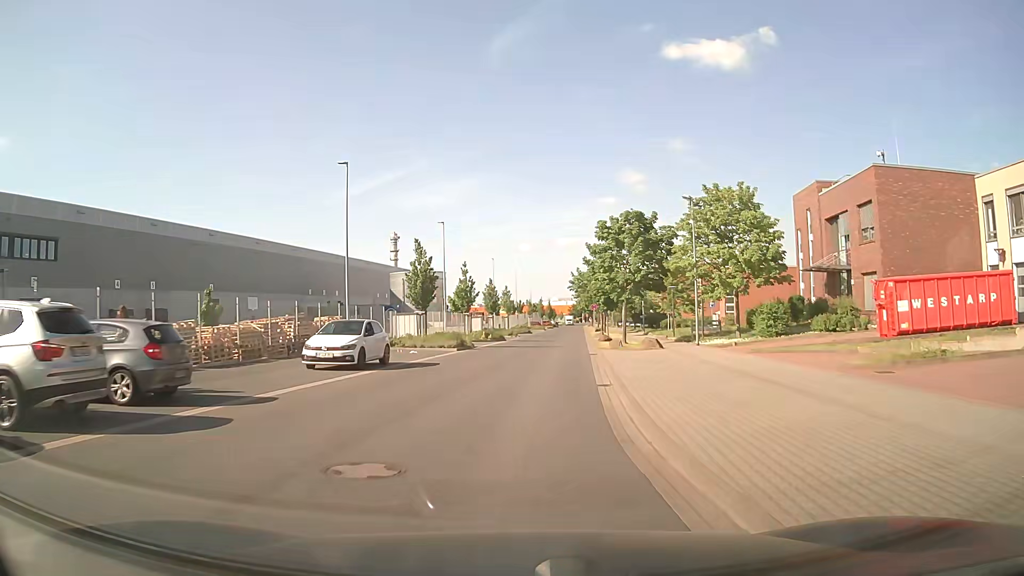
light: Day
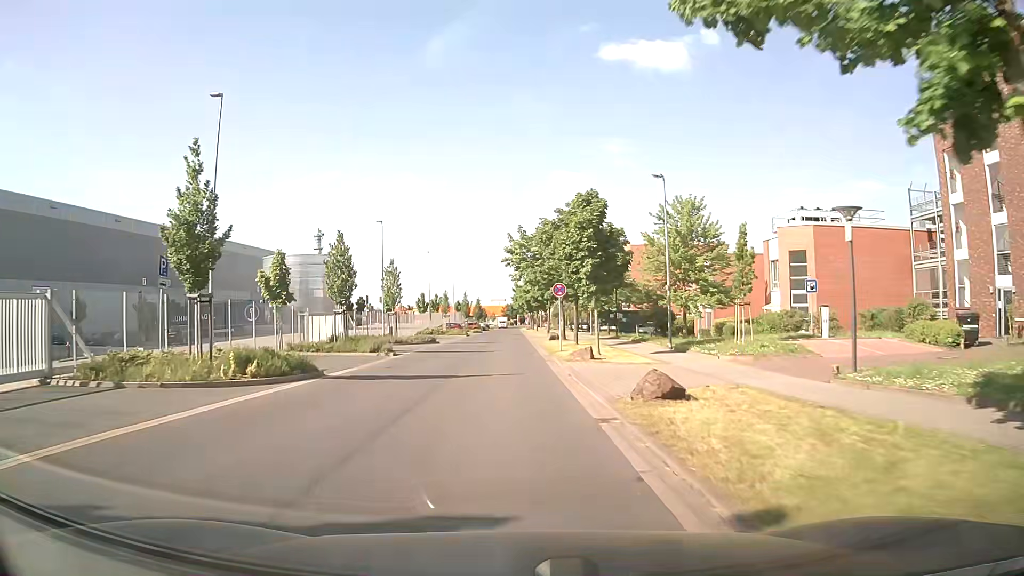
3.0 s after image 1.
(+2.5, +35.2) m; +6°
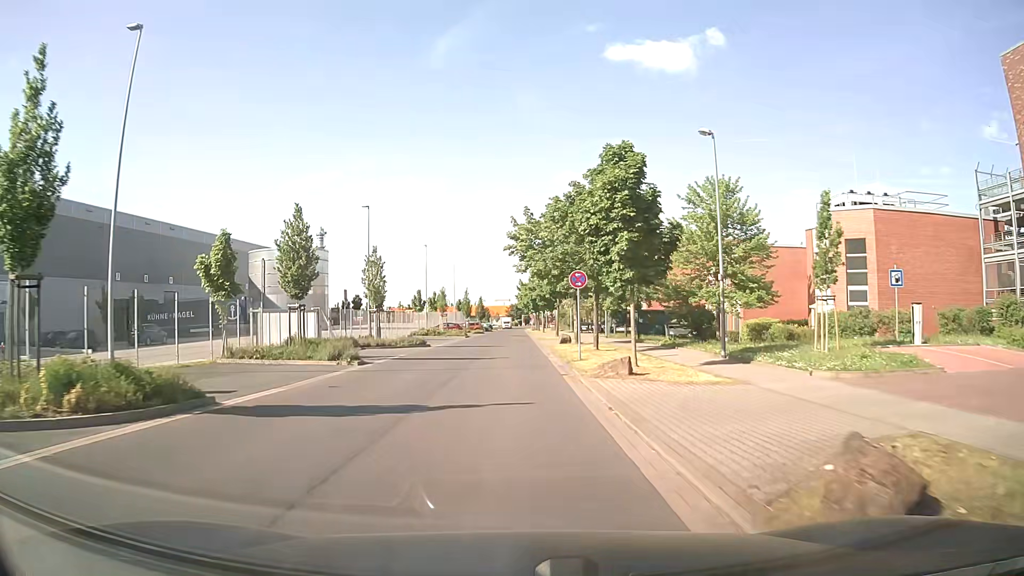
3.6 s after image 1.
(-0.1, +7.2) m; 0°
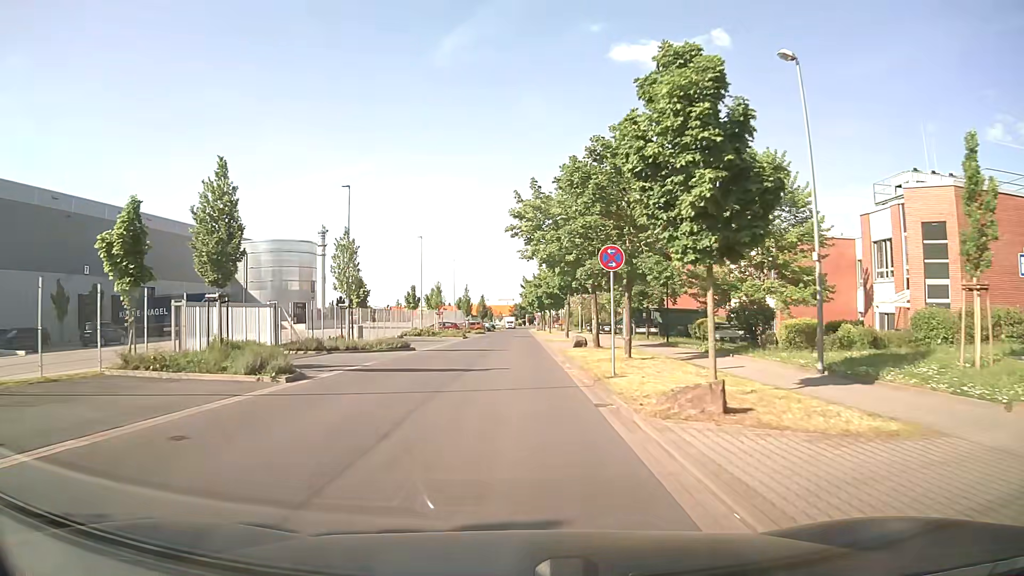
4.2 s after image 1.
(-0.1, +7.3) m; 0°
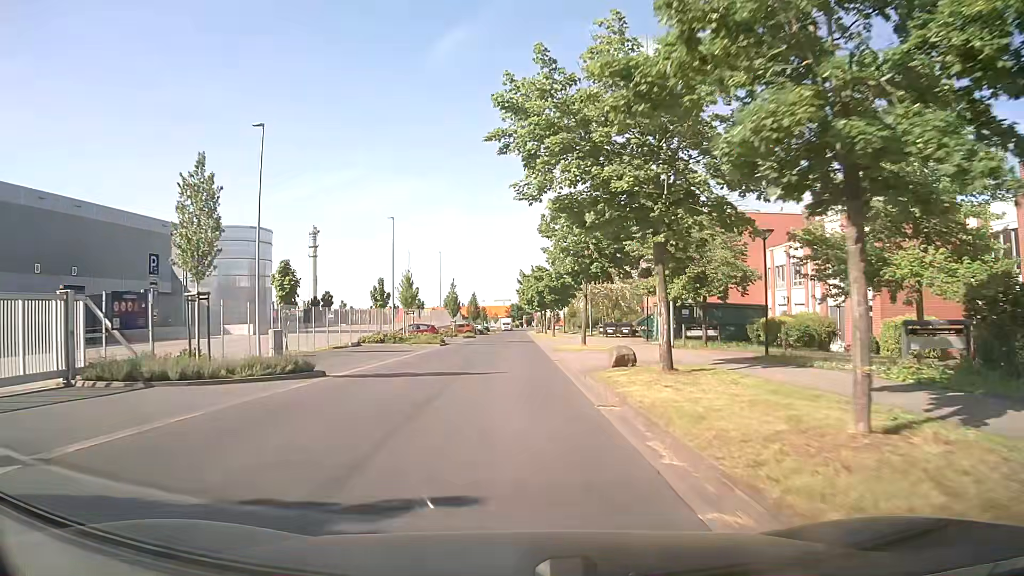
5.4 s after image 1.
(0.0, +14.9) m; -1°
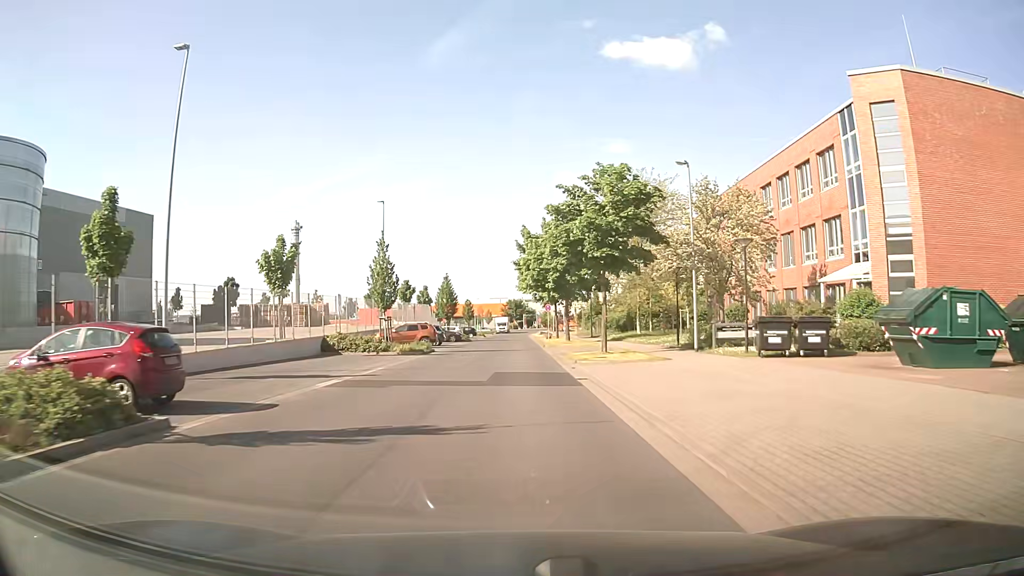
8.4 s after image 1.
(+0.5, +39.0) m; +1°
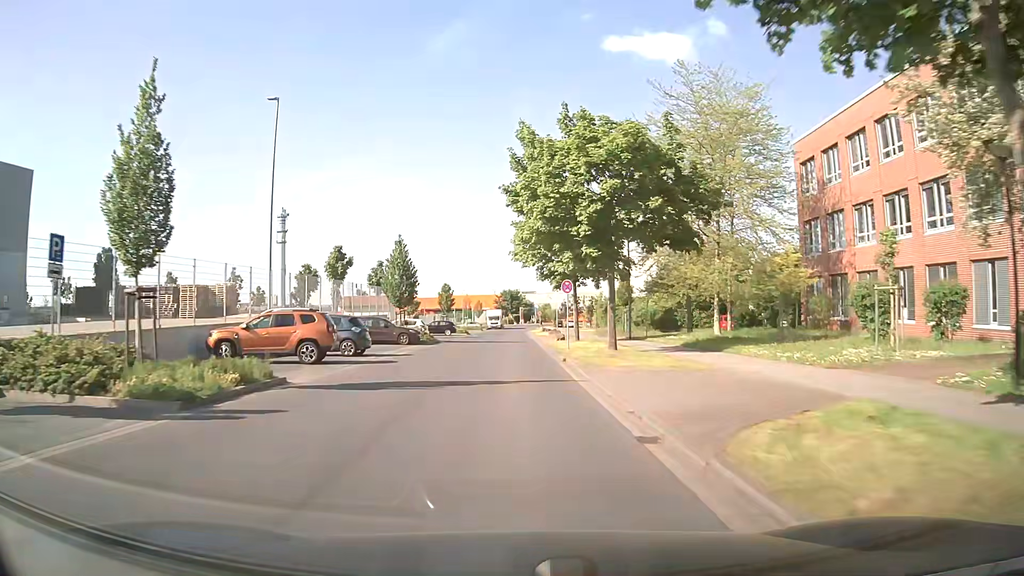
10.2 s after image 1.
(0.0, +24.6) m; 0°
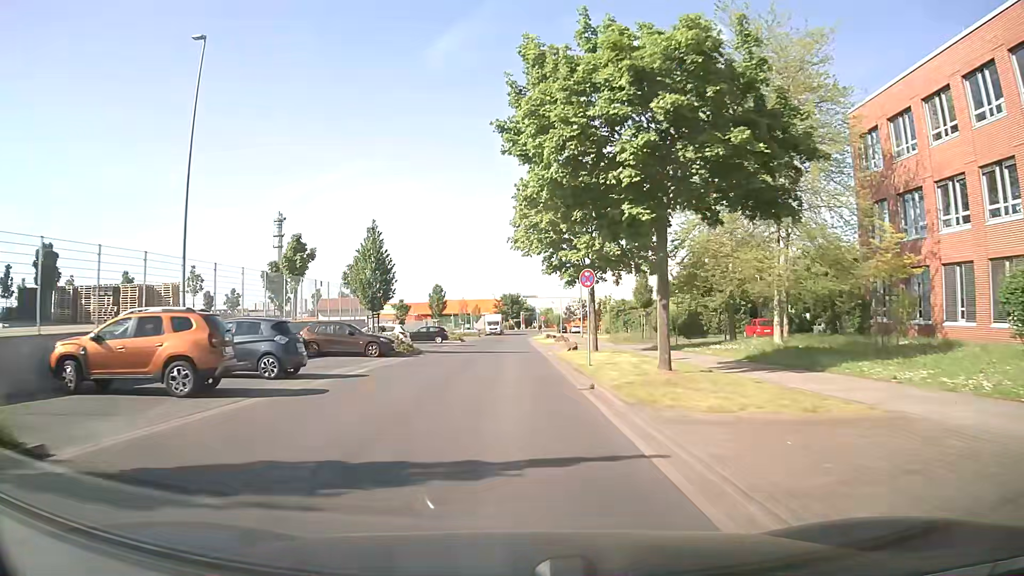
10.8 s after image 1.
(+0.1, +8.3) m; 0°
(0, +10) (0, +20) (0, +30) (0, +40) (0, +50) (0, +60) (0, +70) (0, +80) (0, +90) (+1, +100) m
